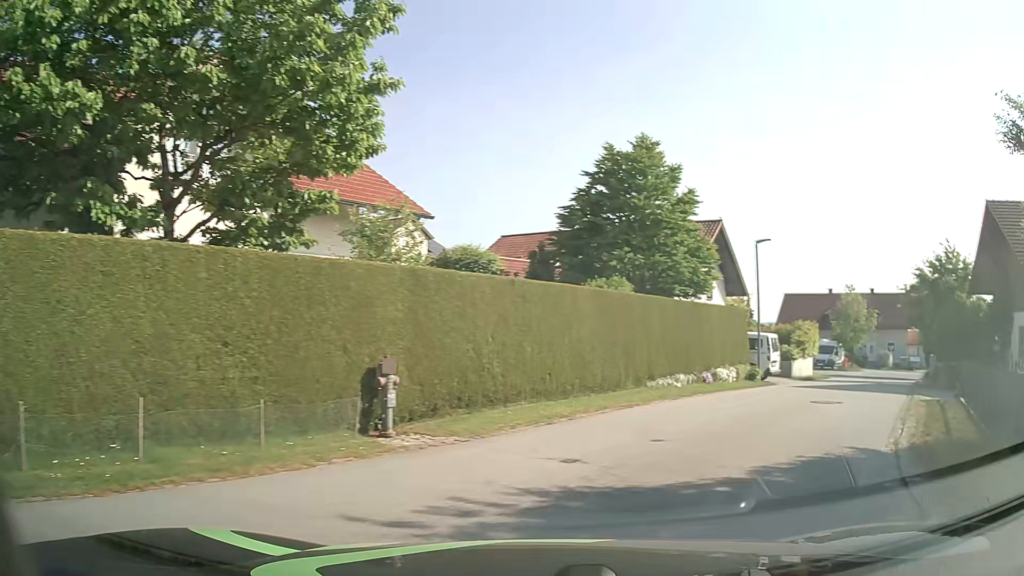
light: Day
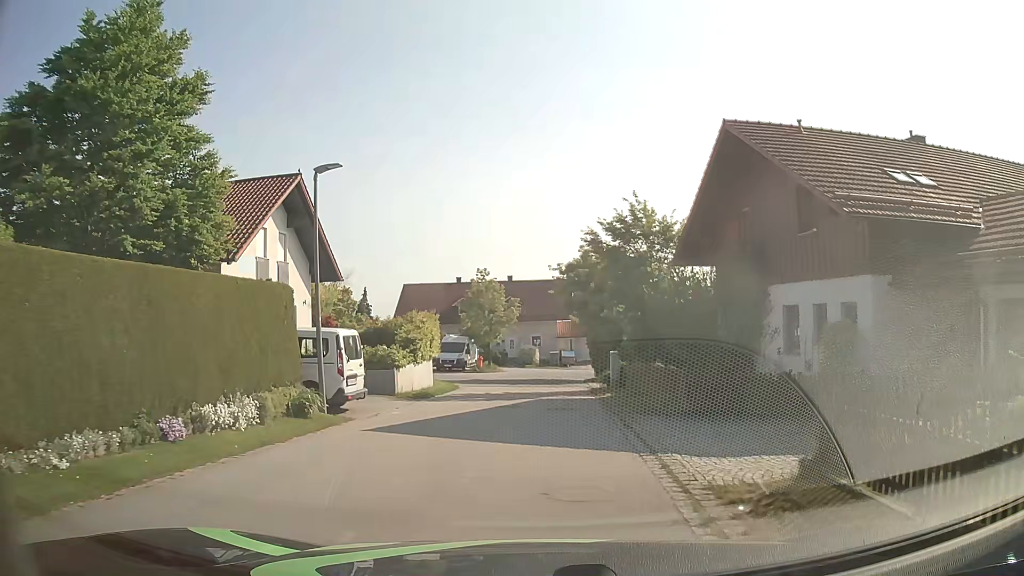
(+4.1, +9.8) m; +36°
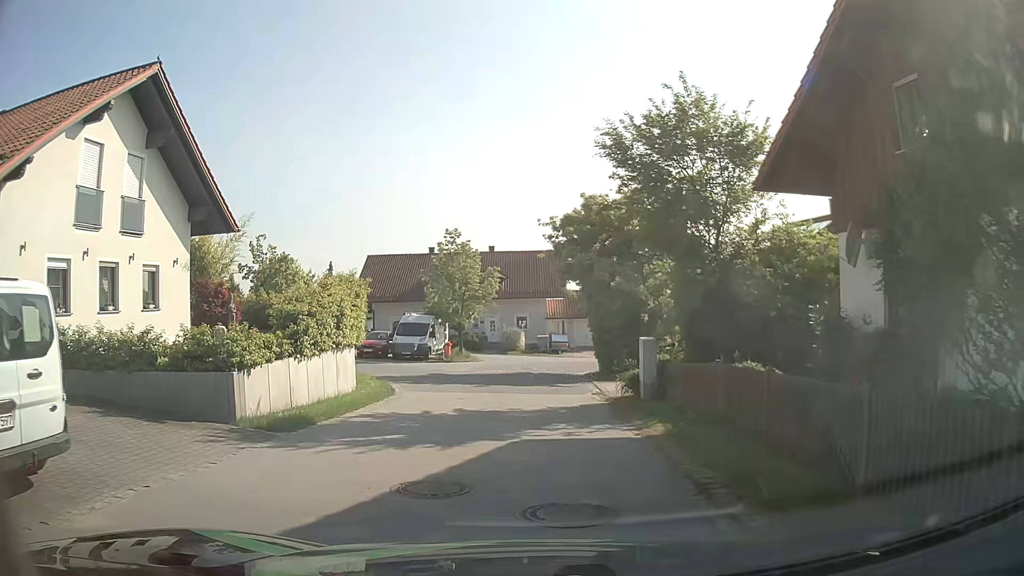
(-0.1, +10.3) m; 0°
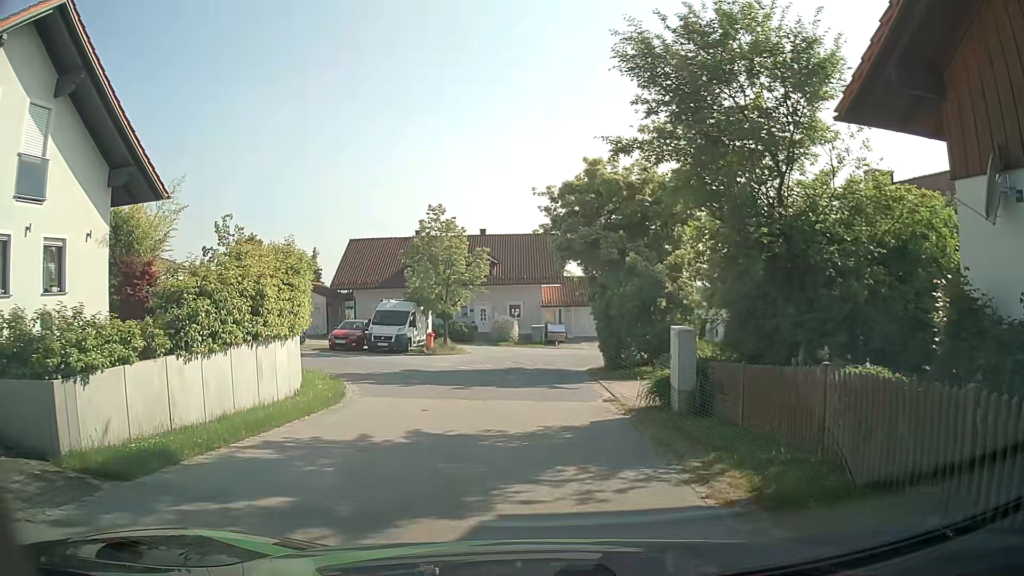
(0.0, +4.2) m; 0°
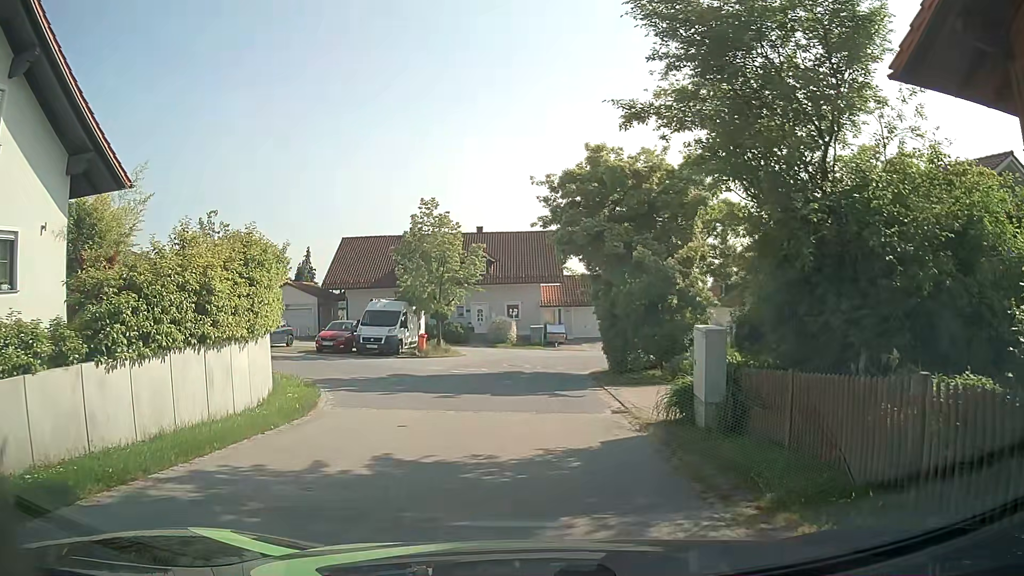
(0.0, +1.8) m; -2°
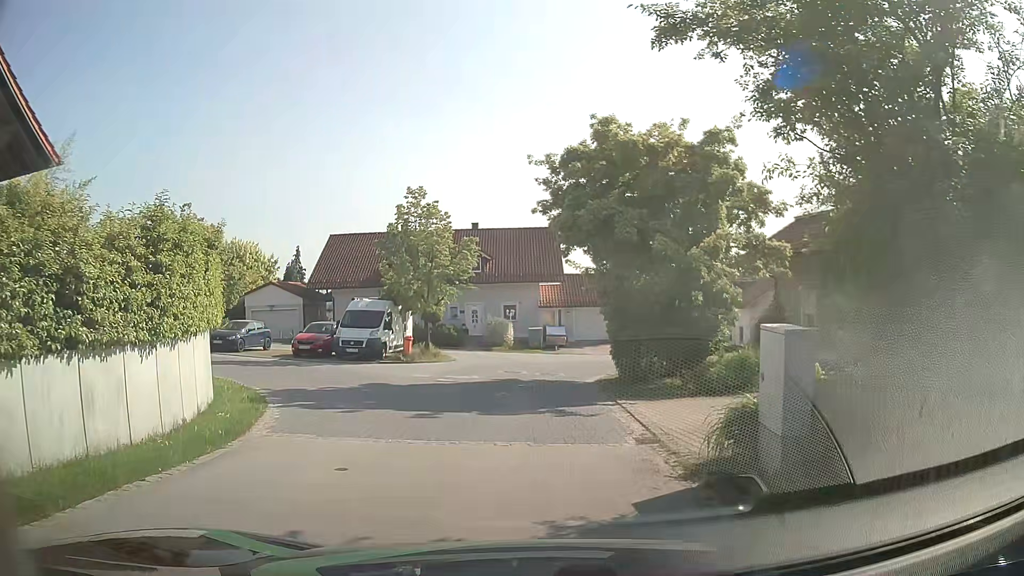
(+0.1, +3.0) m; +2°
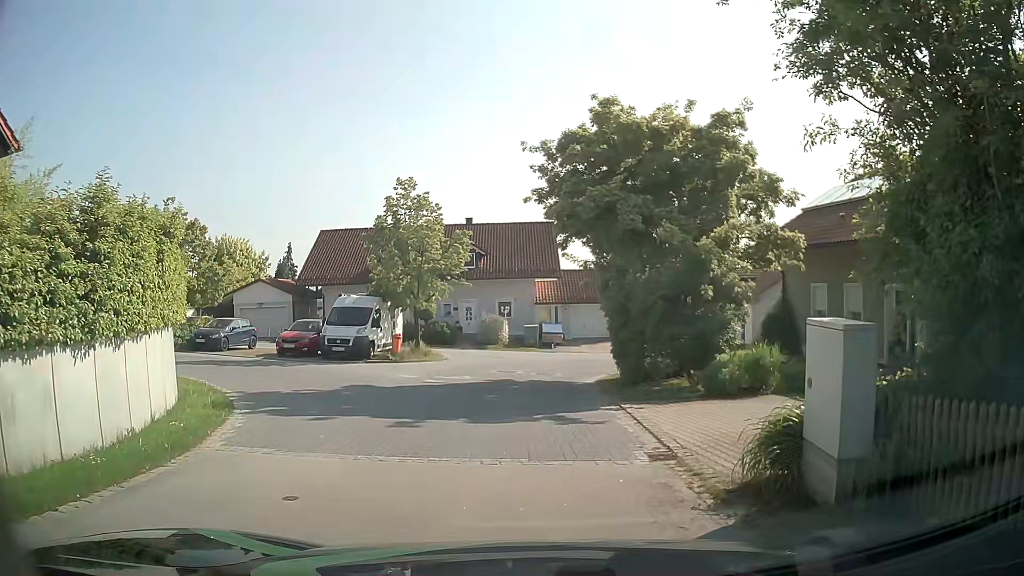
(0.0, +1.3) m; +1°
